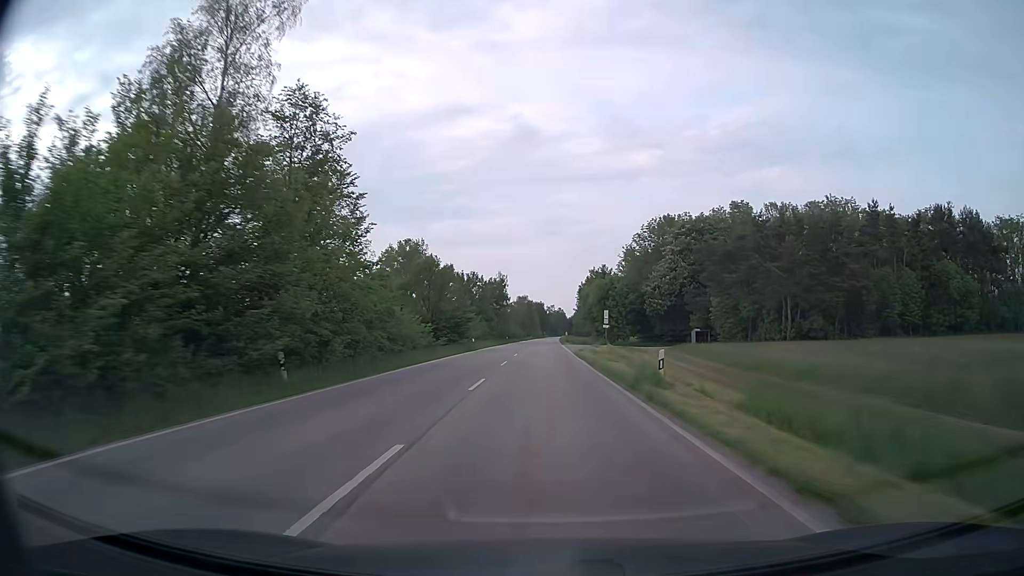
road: secondary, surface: asphalt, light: Day
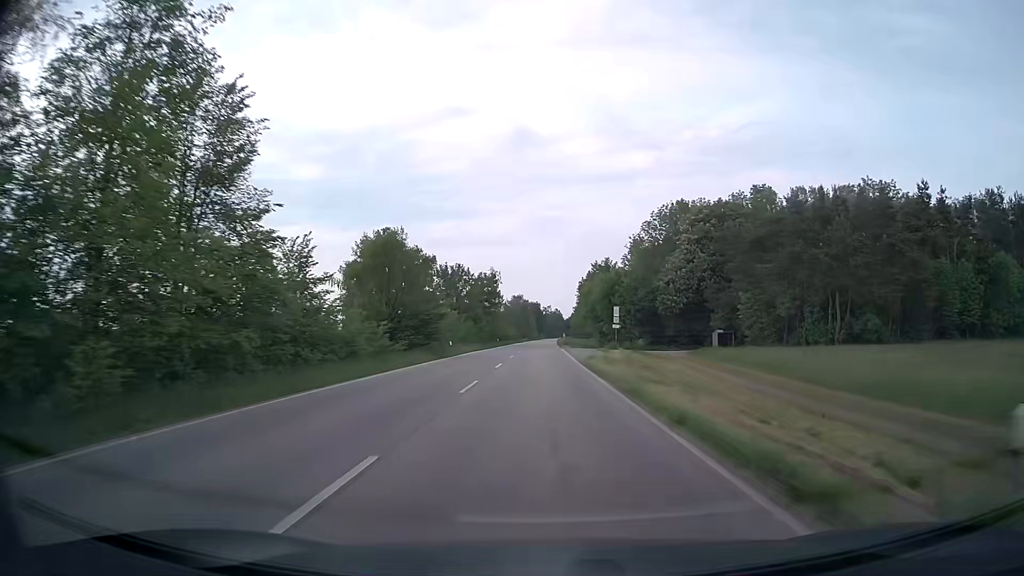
(0.0, +12.6) m; 0°
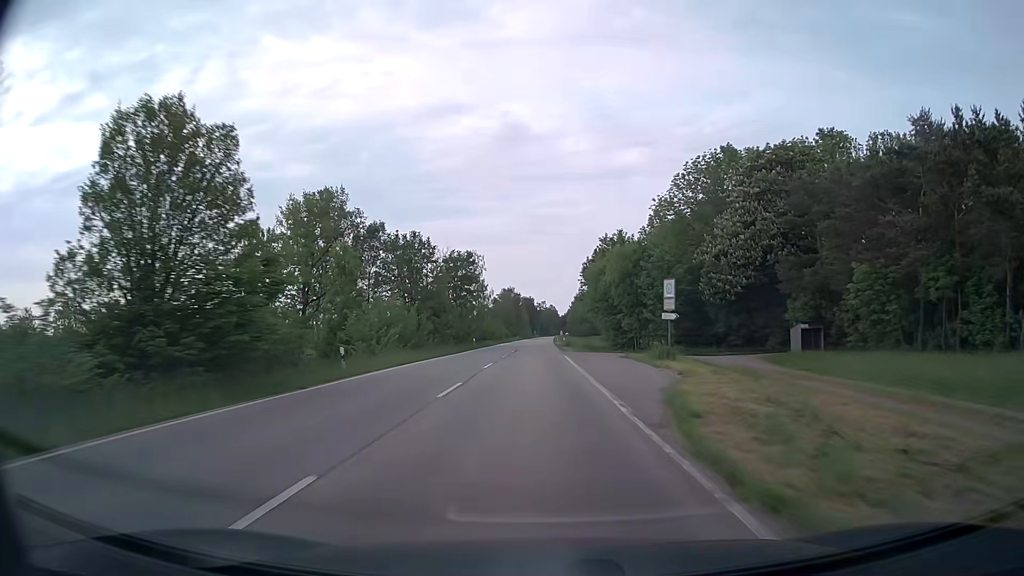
(+0.1, +25.3) m; +1°
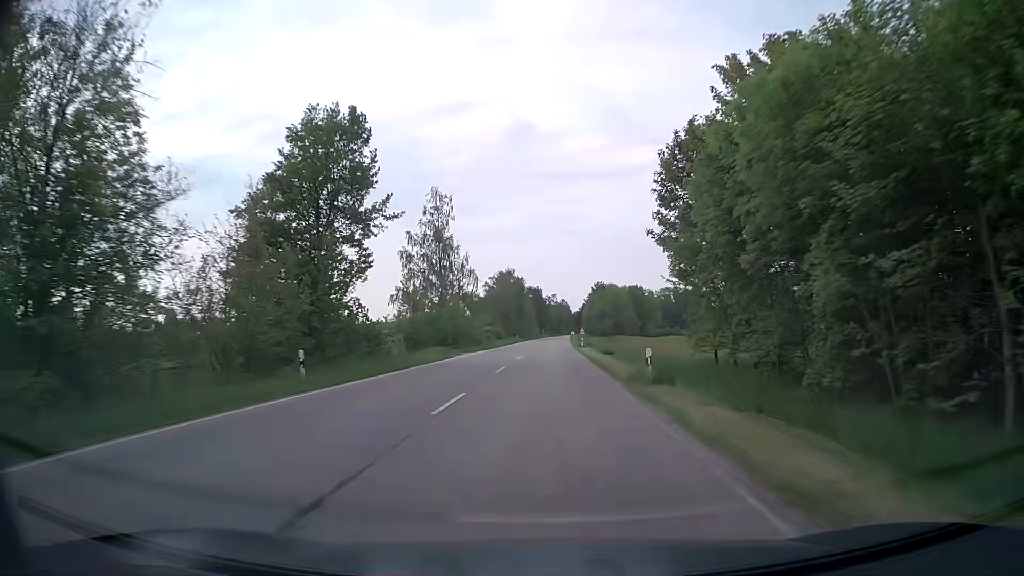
(-0.6, +50.9) m; -1°
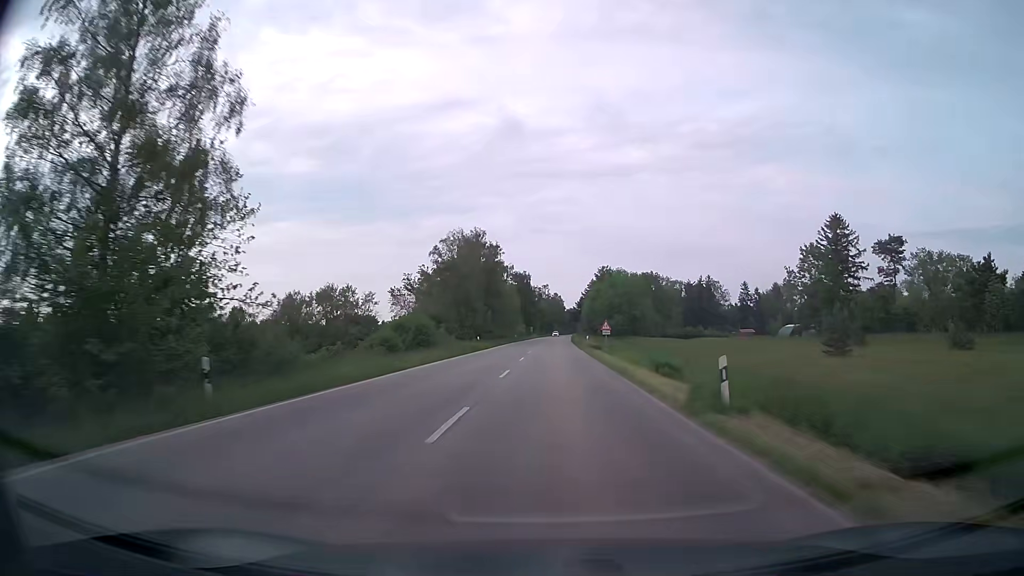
(+0.4, +51.1) m; +1°
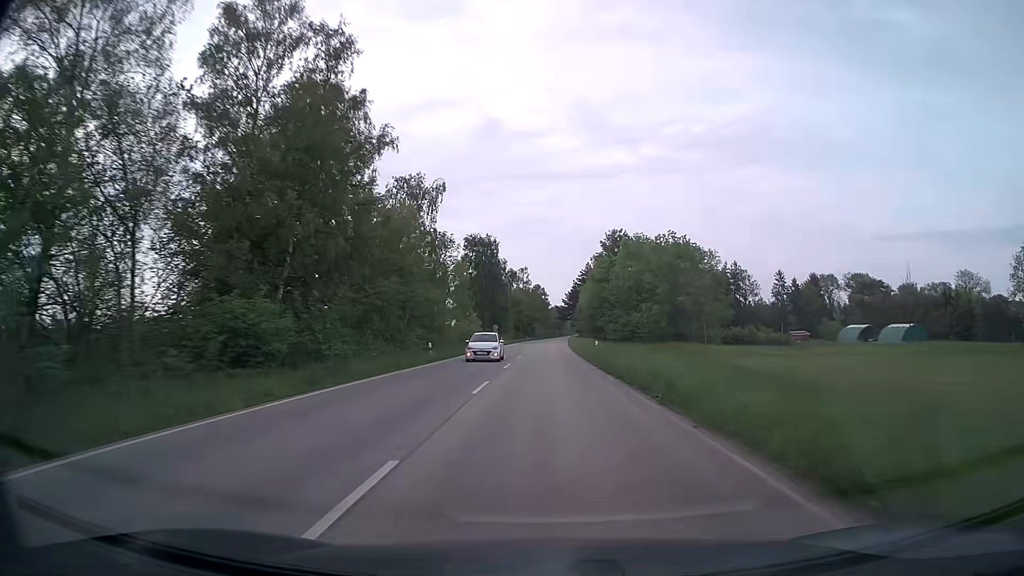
(+0.8, +65.0) m; +2°
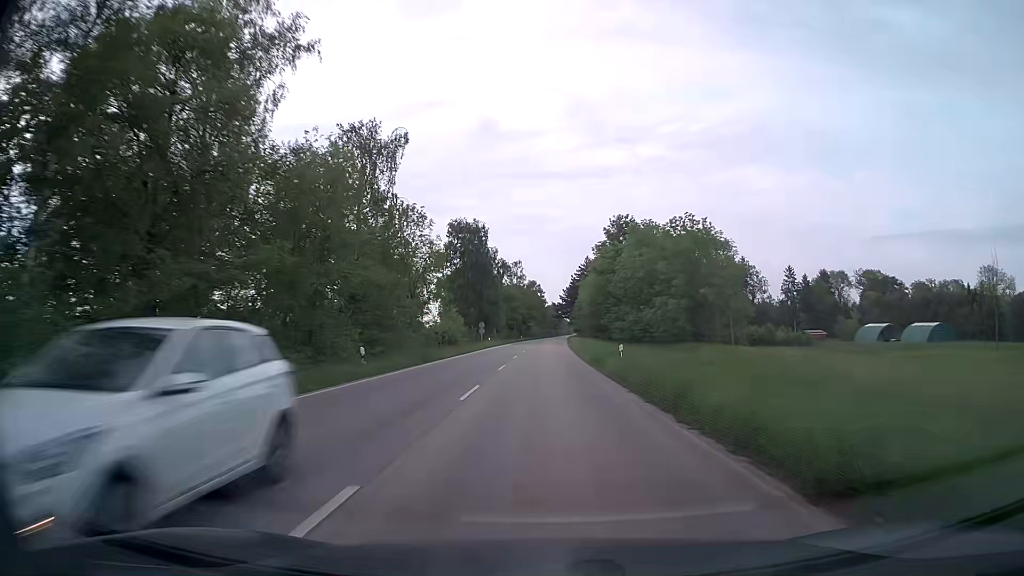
(0.0, +13.2) m; +1°
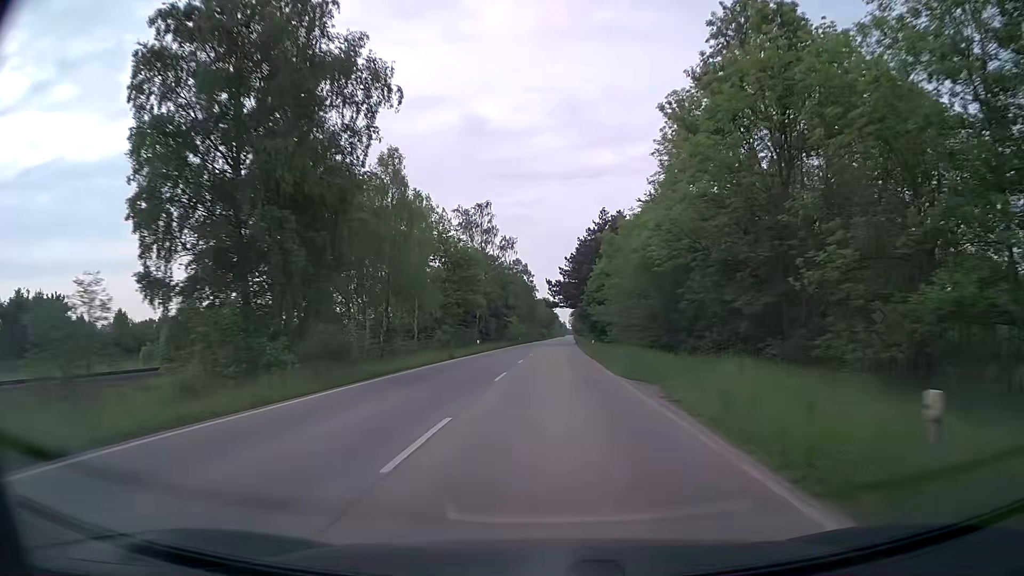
(0.0, +66.4) m; +1°
(0, +10) (0, +20) (0, +30) (+1, +40) (+1, +50) (+1, +60) (+1, +70) (+2, +80) (+2, +90) (+3, +100) m
